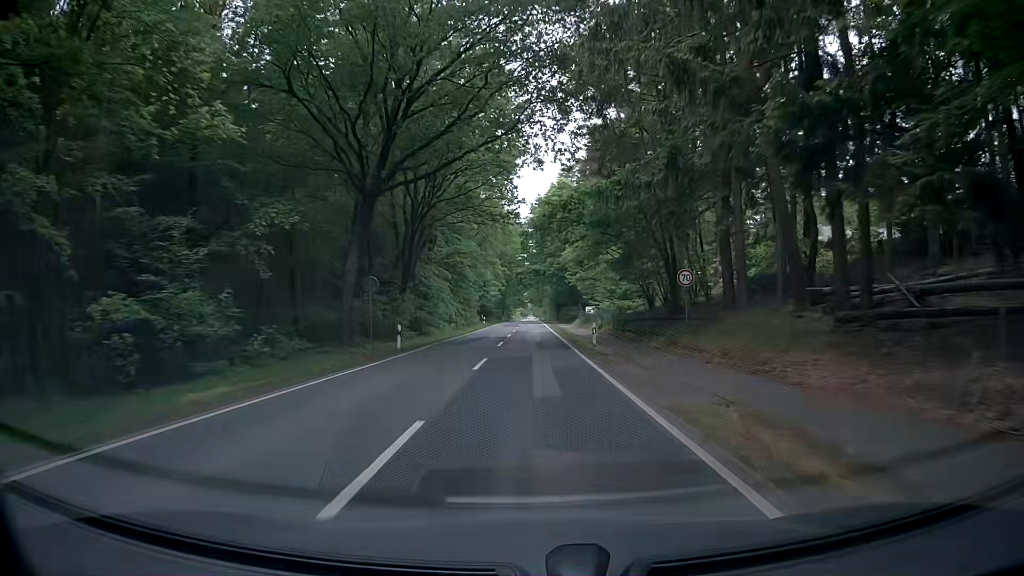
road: tertiary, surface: asphalt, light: Day
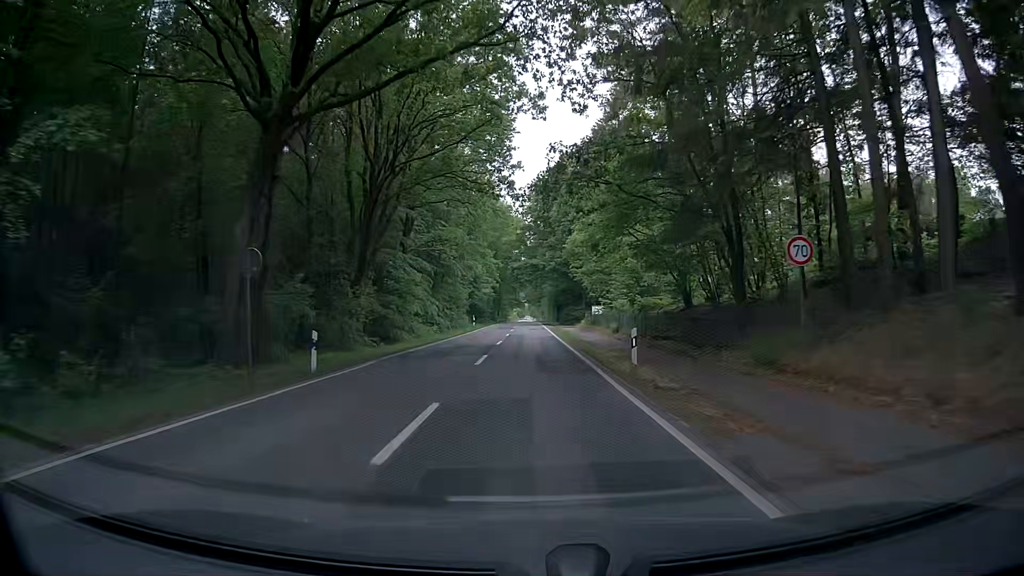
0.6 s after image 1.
(0.0, +10.6) m; 0°
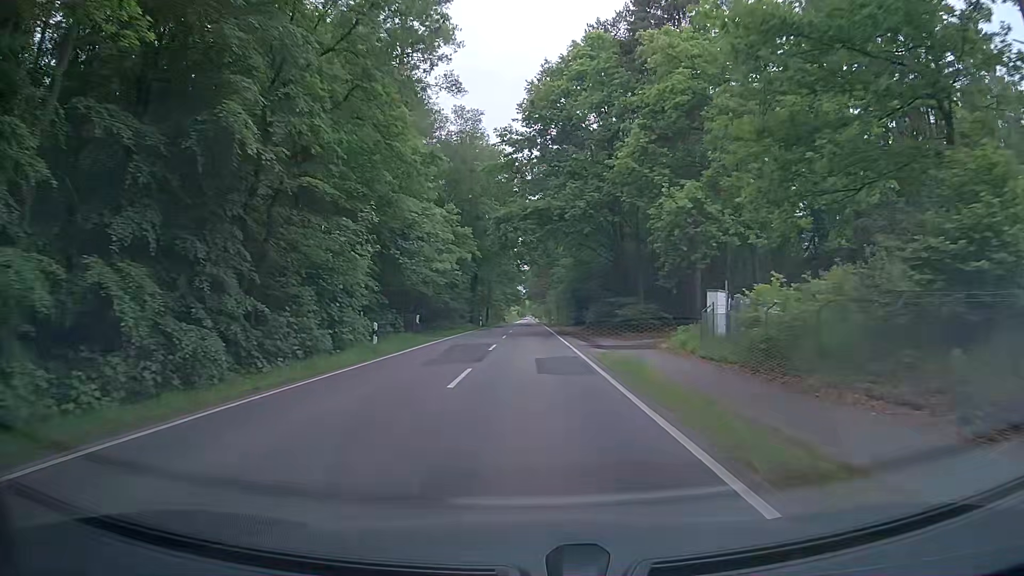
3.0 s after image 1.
(+0.1, +42.6) m; 0°
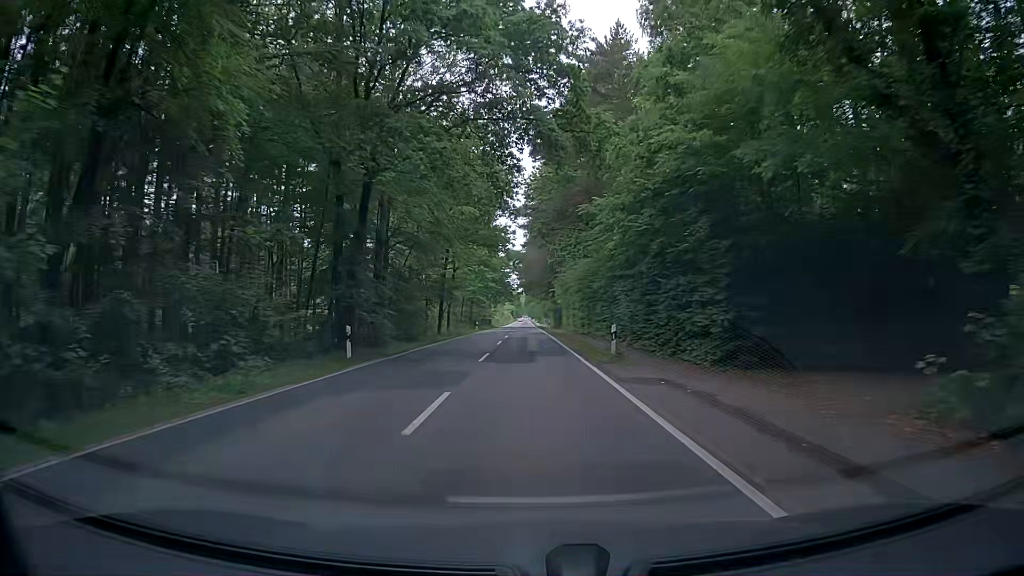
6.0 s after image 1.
(-0.2, +53.6) m; +1°
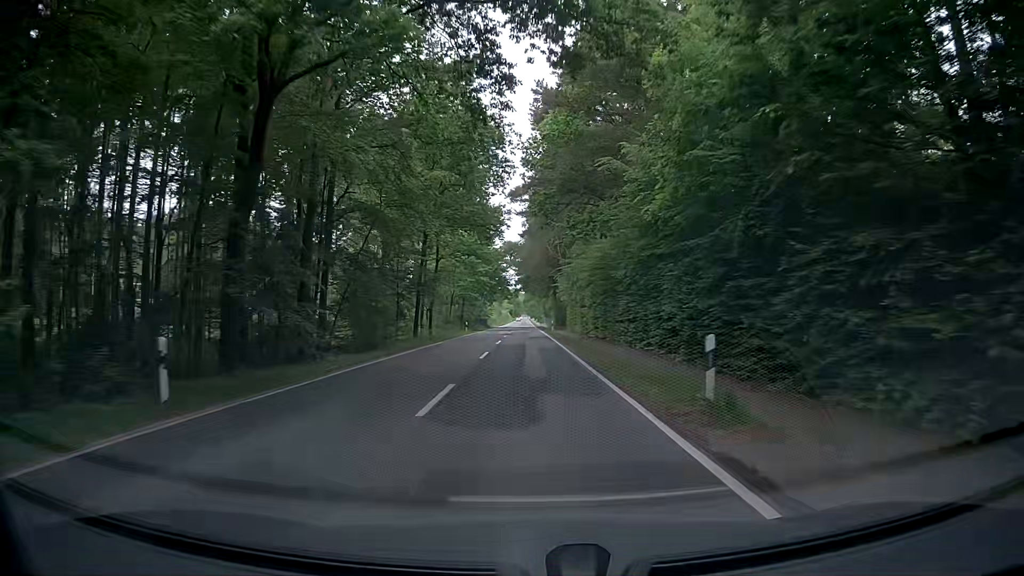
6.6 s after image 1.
(0.0, +10.8) m; -1°
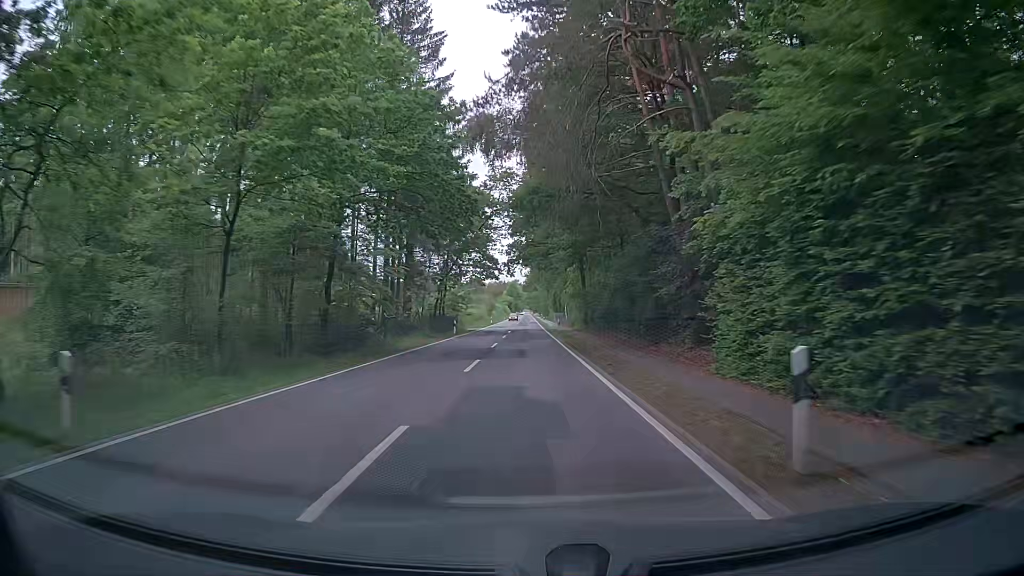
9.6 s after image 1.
(+0.3, +53.9) m; 0°
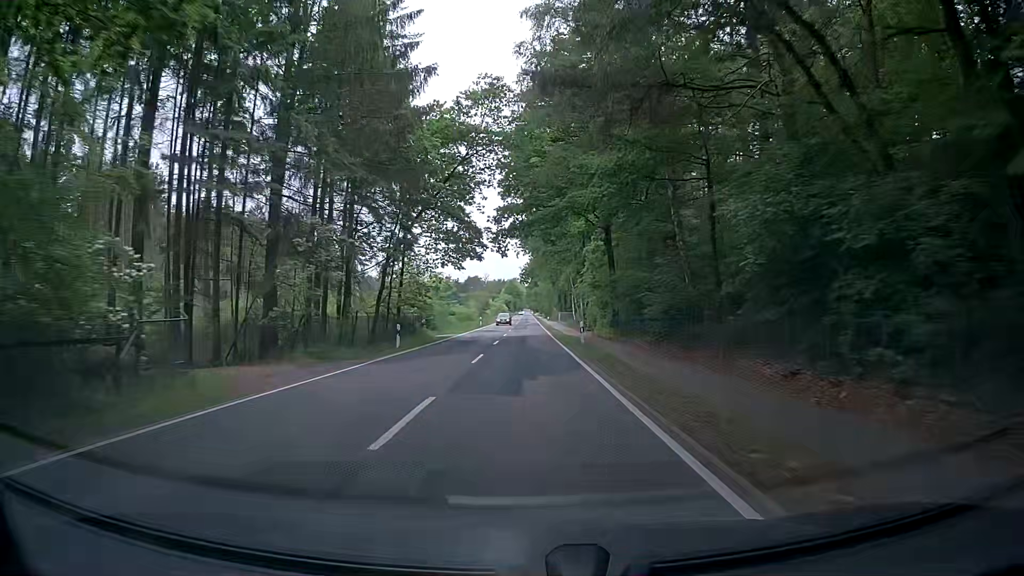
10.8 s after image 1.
(+0.2, +21.7) m; 0°
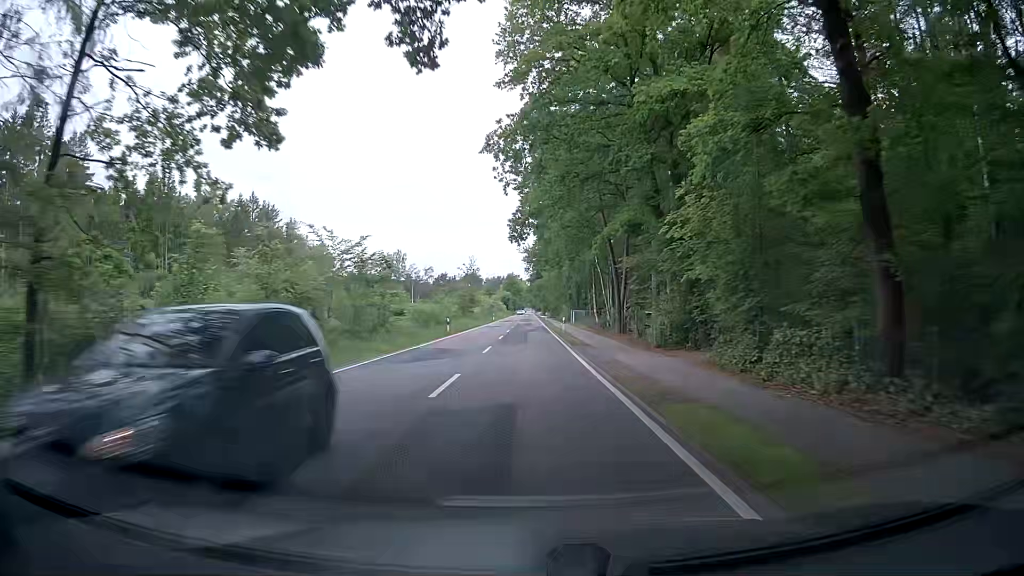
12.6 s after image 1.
(+0.2, +32.4) m; +1°
(0, +10) (0, +20) (0, +30) (0, +40) (-1, +50) (-1, +60) (-1, +70) (-1, +80) (-1, +90) (-1, +100) m
